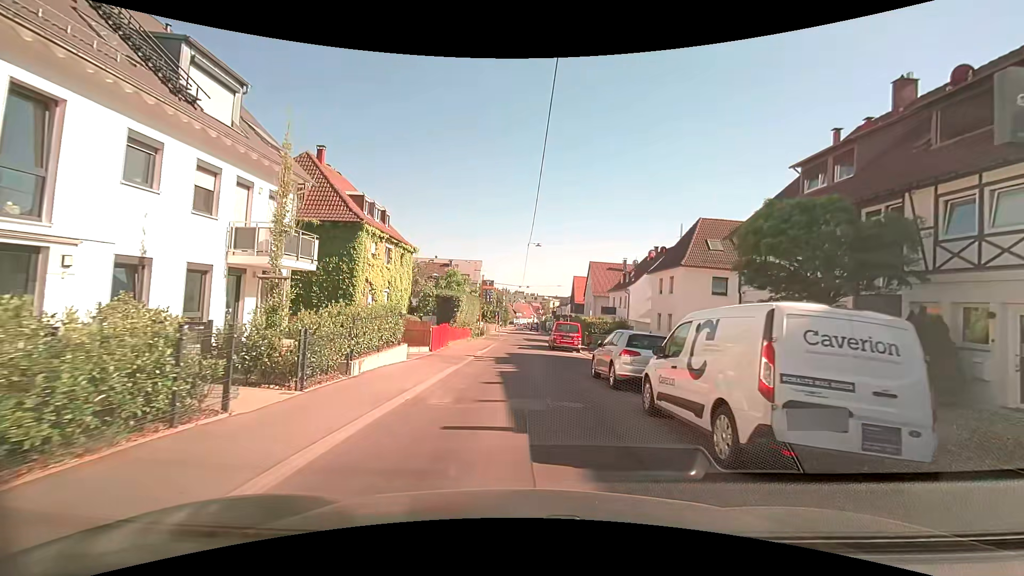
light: Day
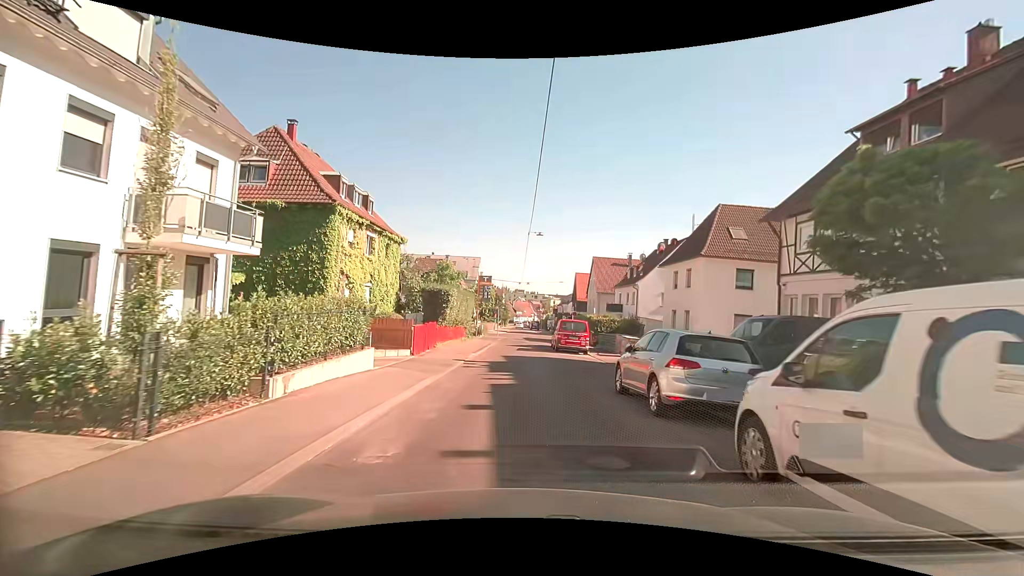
(0.0, +3.9) m; +1°
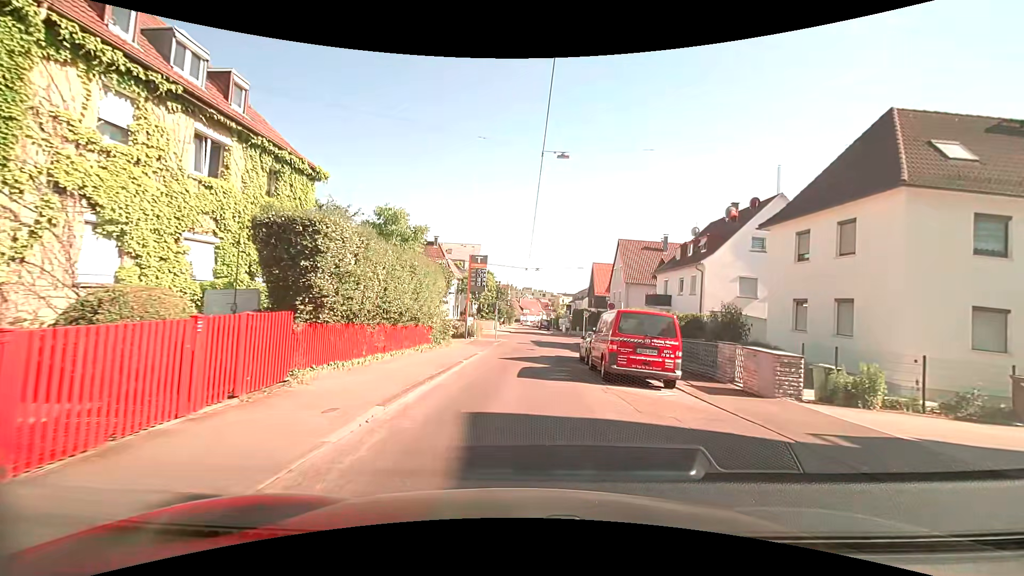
(-0.4, +15.7) m; -2°
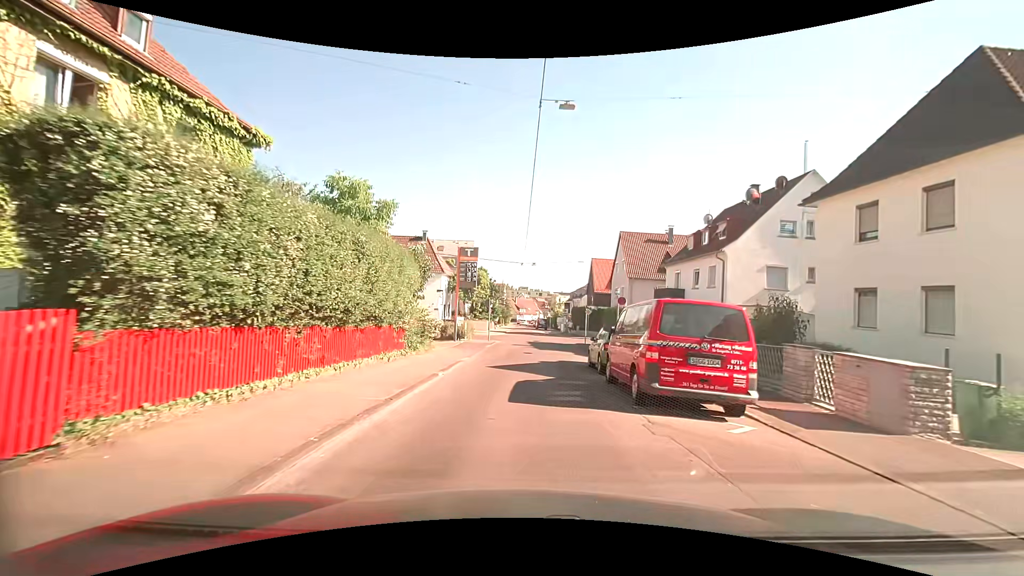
(0.0, +4.3) m; +1°
(0, +10) (0, +20) (0, +30) (0, +40) (0, +50) (-1, +60) (-1, +70) (-1, +80) (-2, +90) (-2, +100) m
